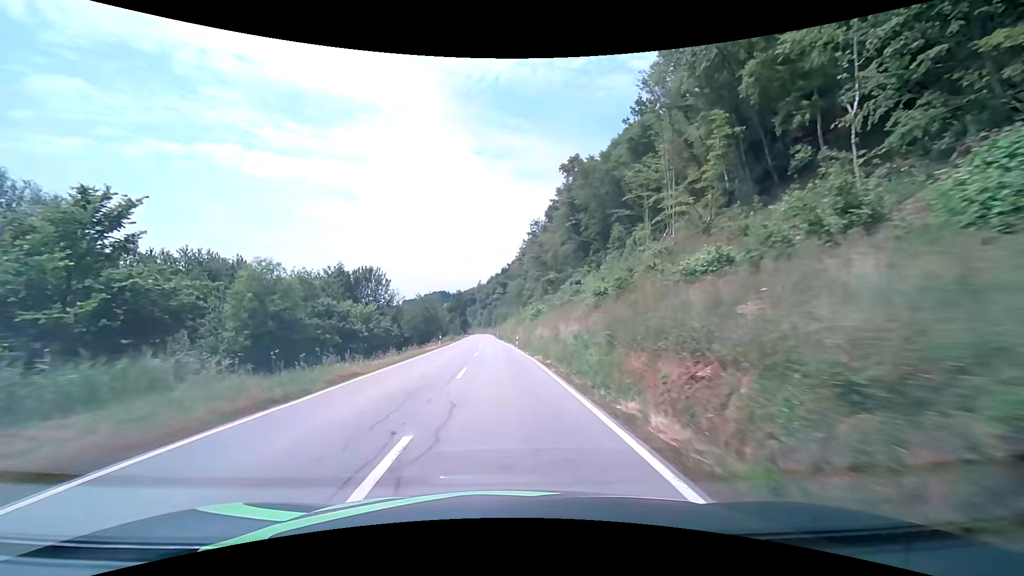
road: secondary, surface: asphalt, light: Day
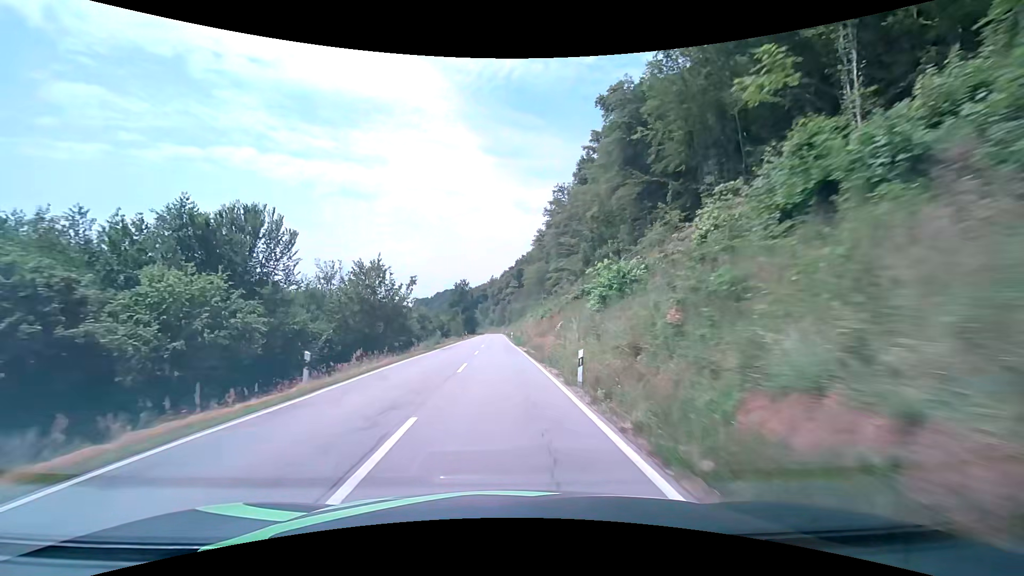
(-0.5, +34.7) m; -1°
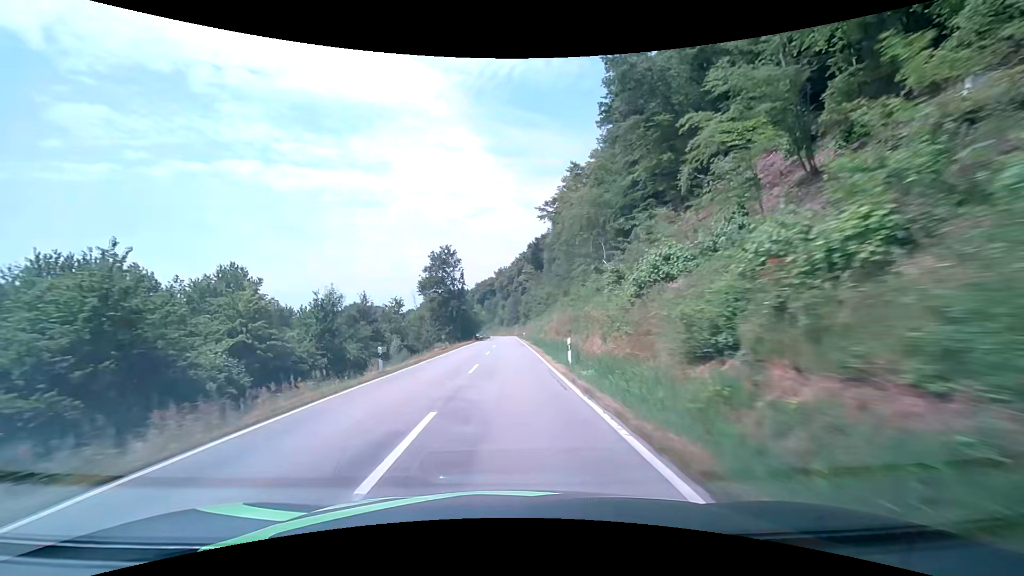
(-1.2, +60.0) m; -2°
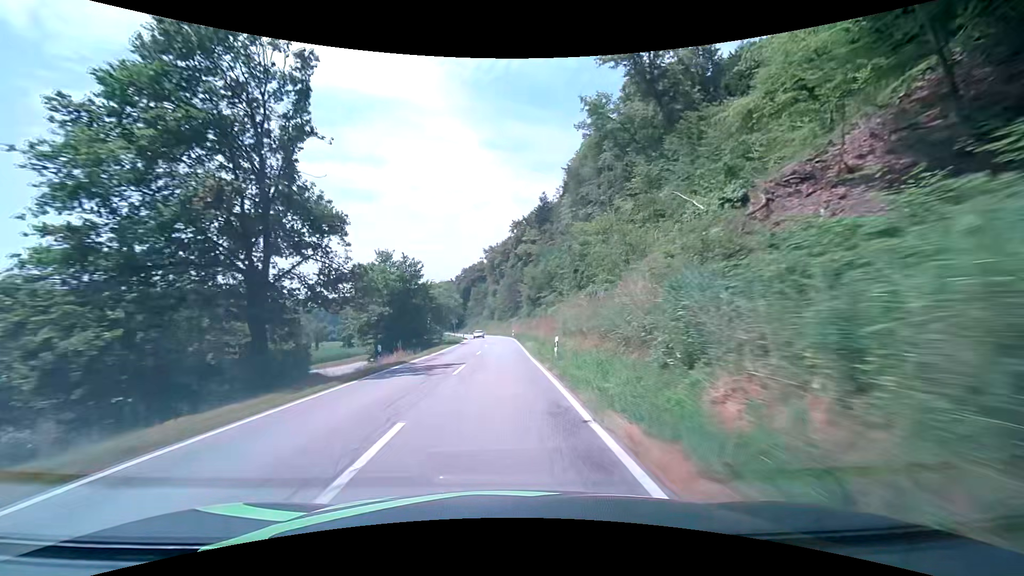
(+0.4, +61.1) m; +1°
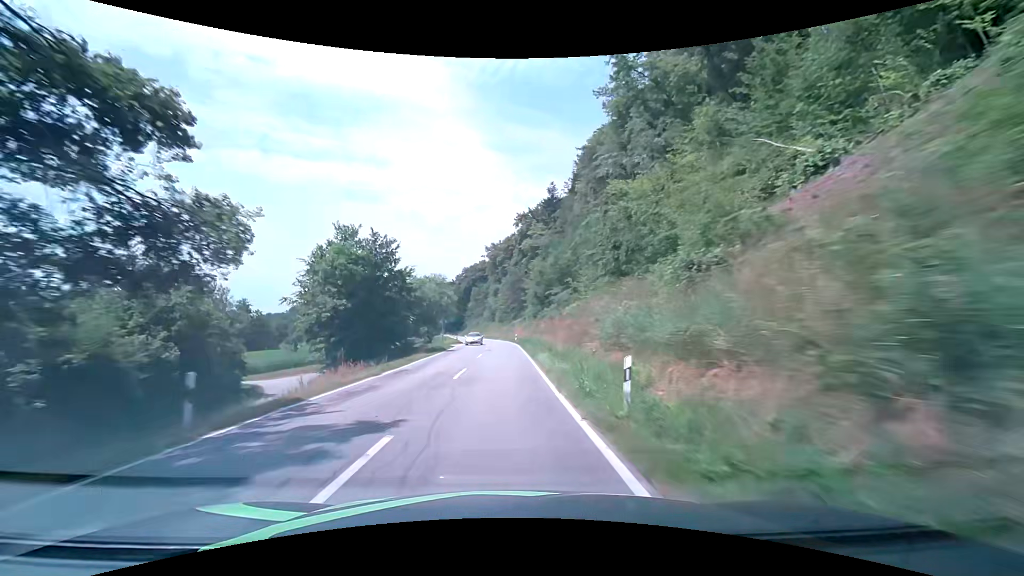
(0.0, +12.2) m; 0°
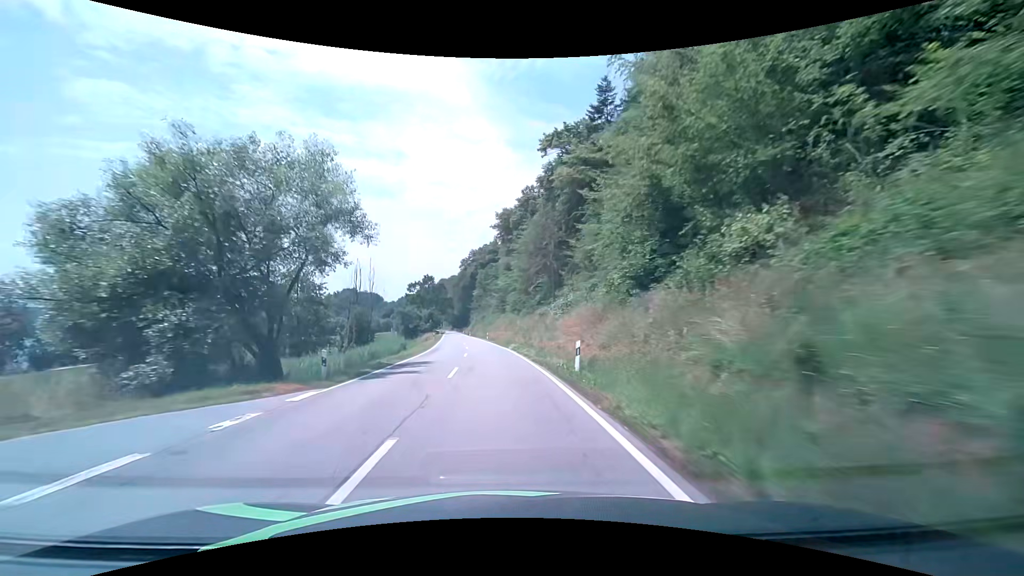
(-0.2, +48.5) m; -1°
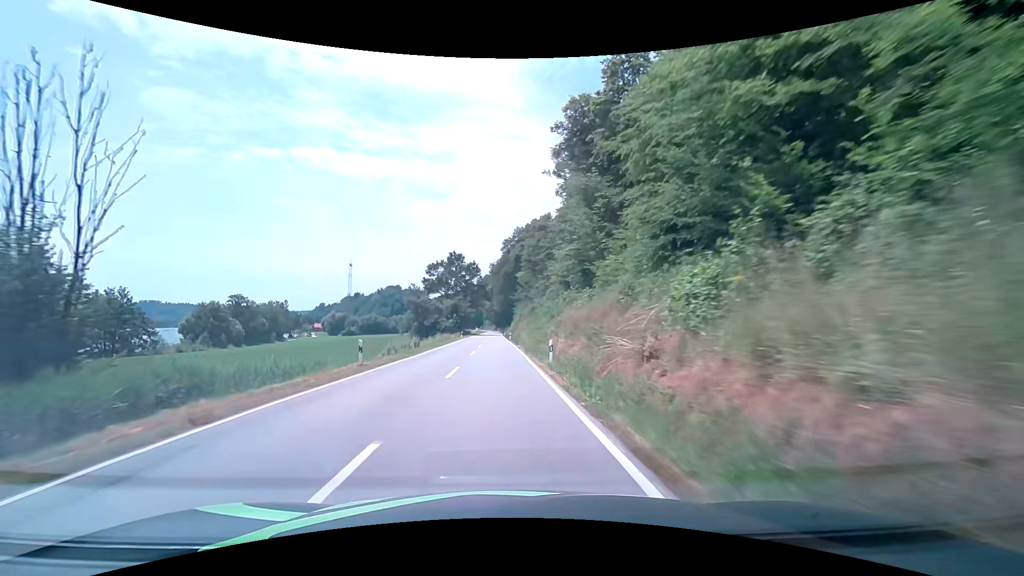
(-2.4, +48.4) m; -5°
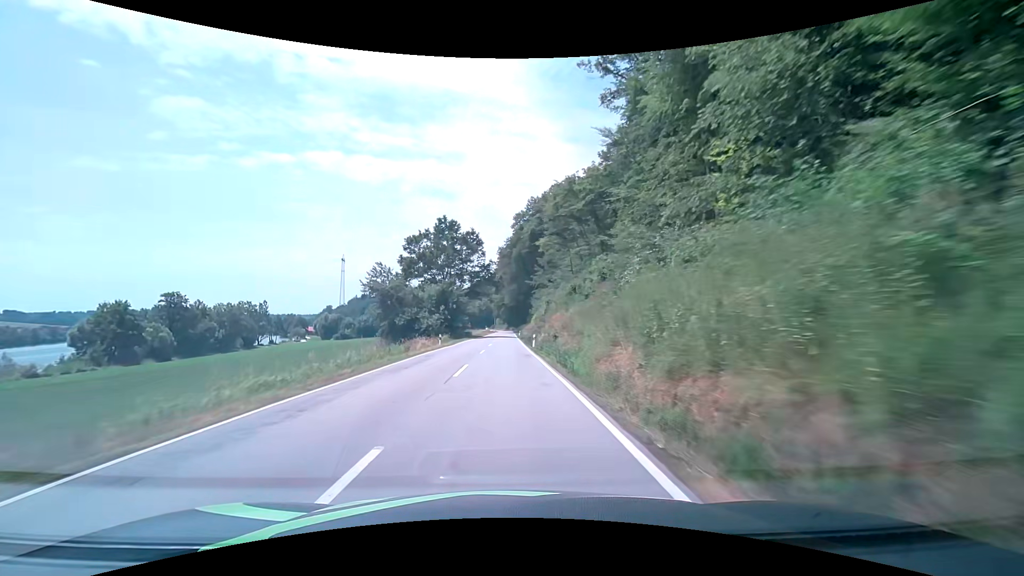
(-0.7, +36.4) m; -2°
(0, +10) (0, +20) (0, +30) (0, +40) (0, +50) (0, +60) (+1, +70) (+1, +80) (+1, +90) (+1, +100) m
